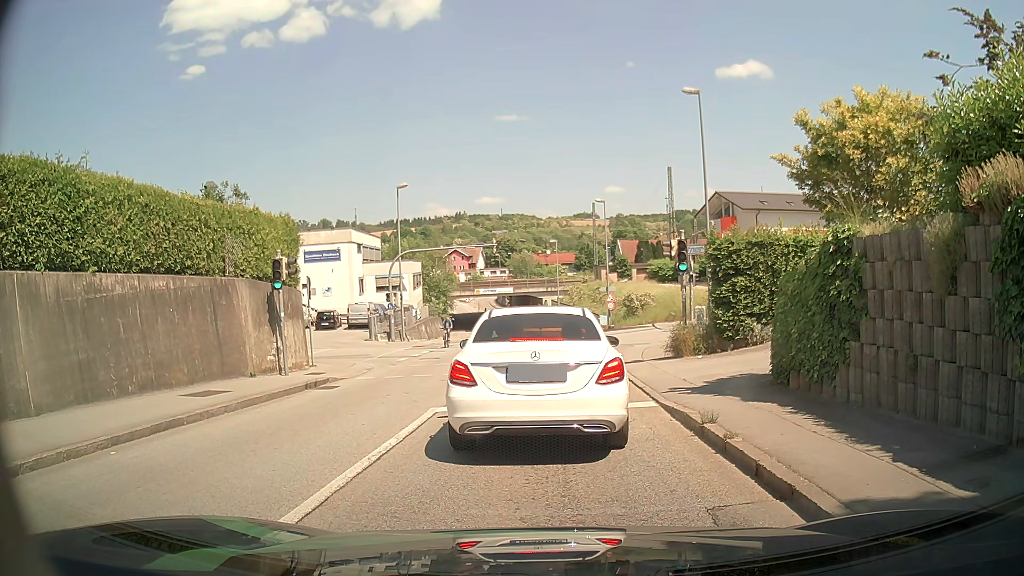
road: tertiary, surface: asphalt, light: Day
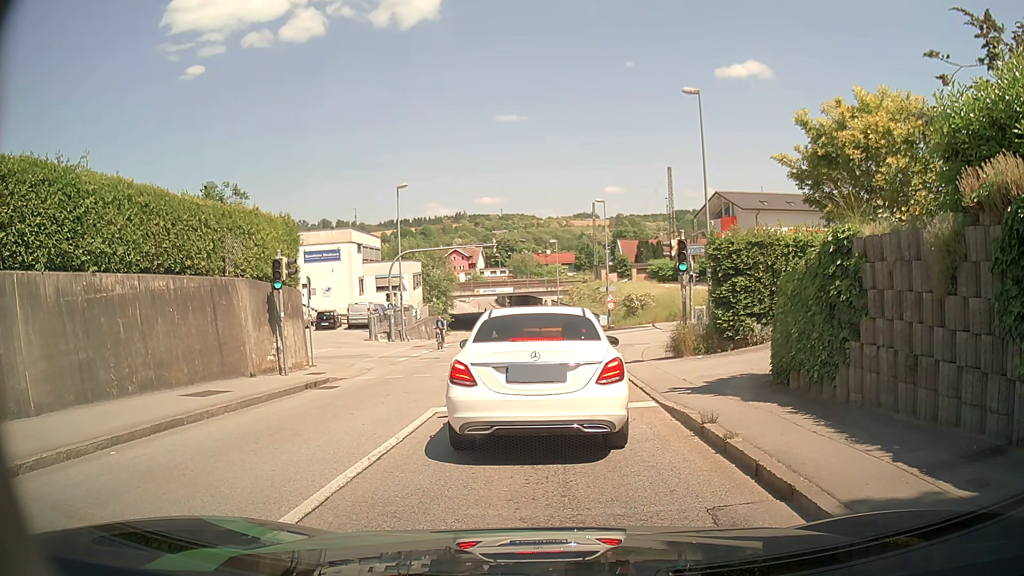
(0.0, 0.0) m; 0°
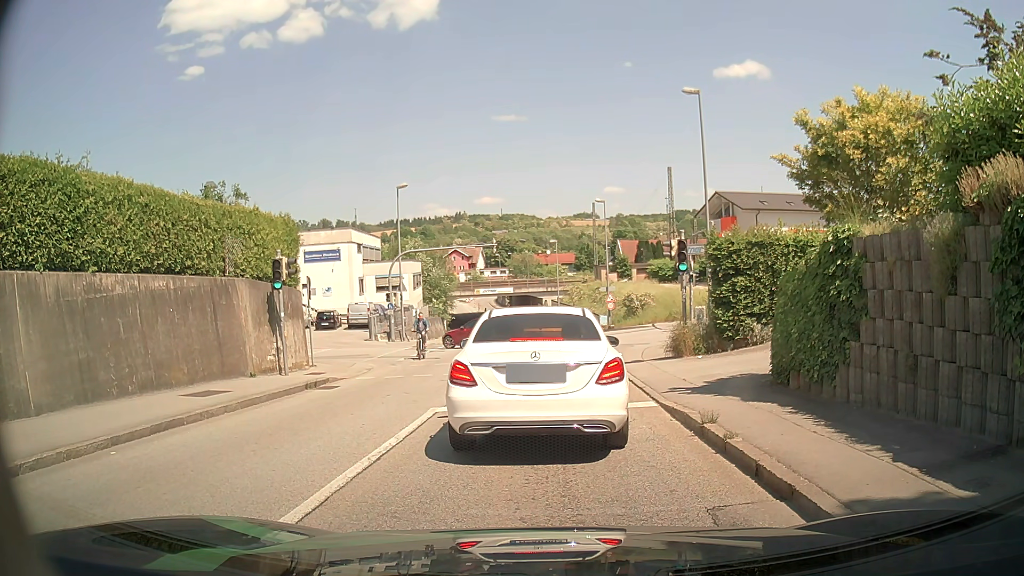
(0.0, 0.0) m; 0°
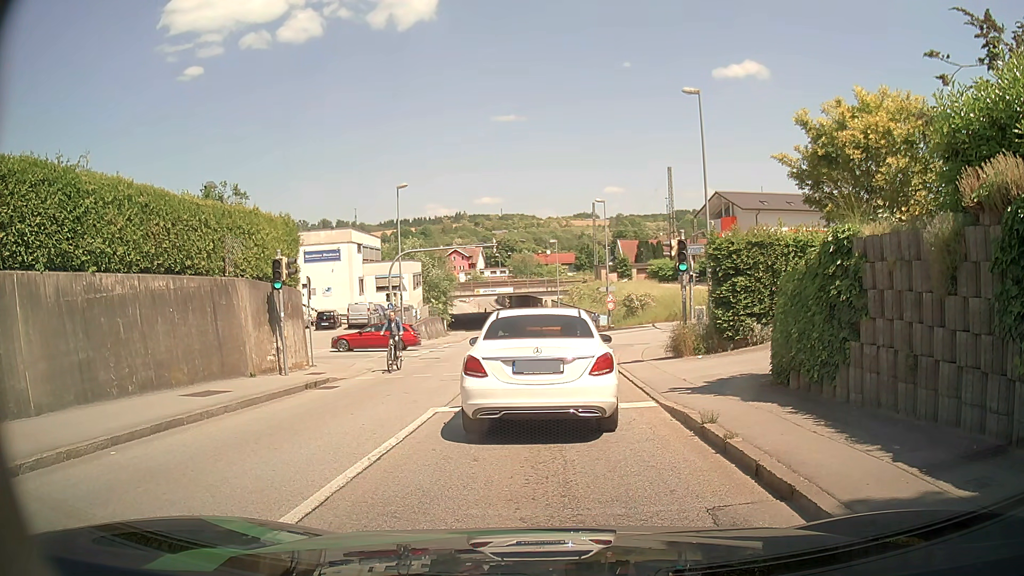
(0.0, 0.0) m; 0°
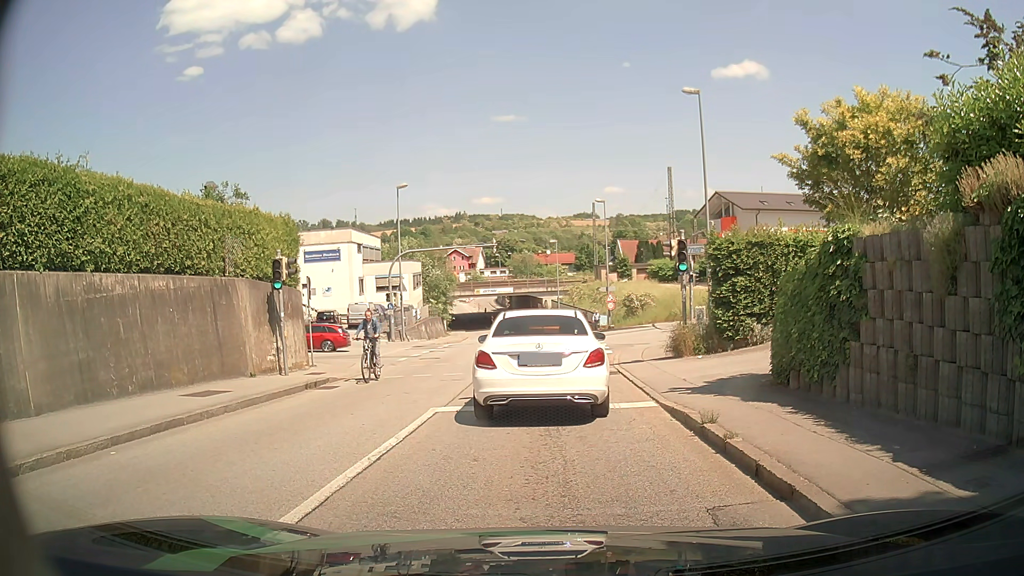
(0.0, 0.0) m; 0°
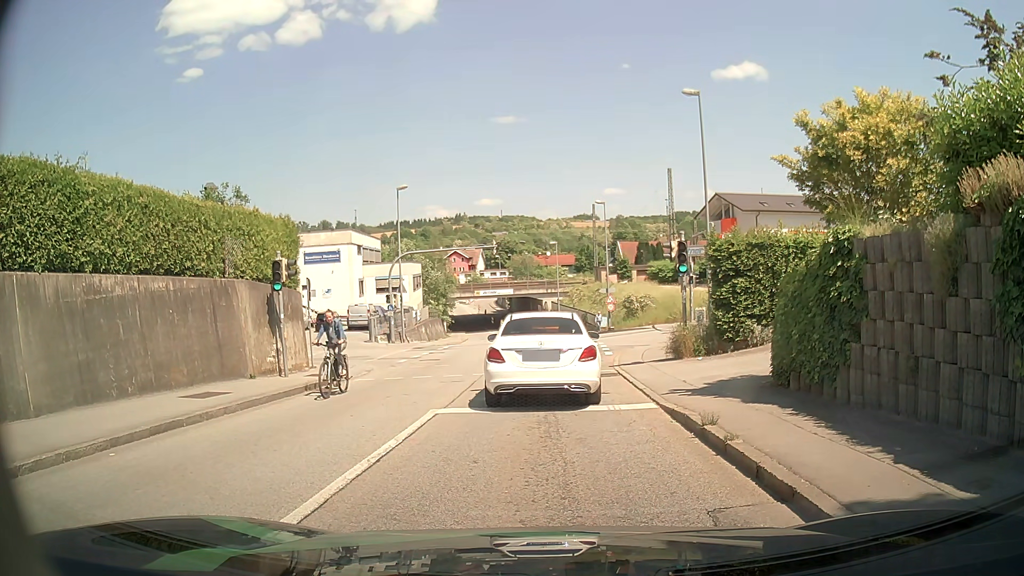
(0.0, 0.0) m; 0°
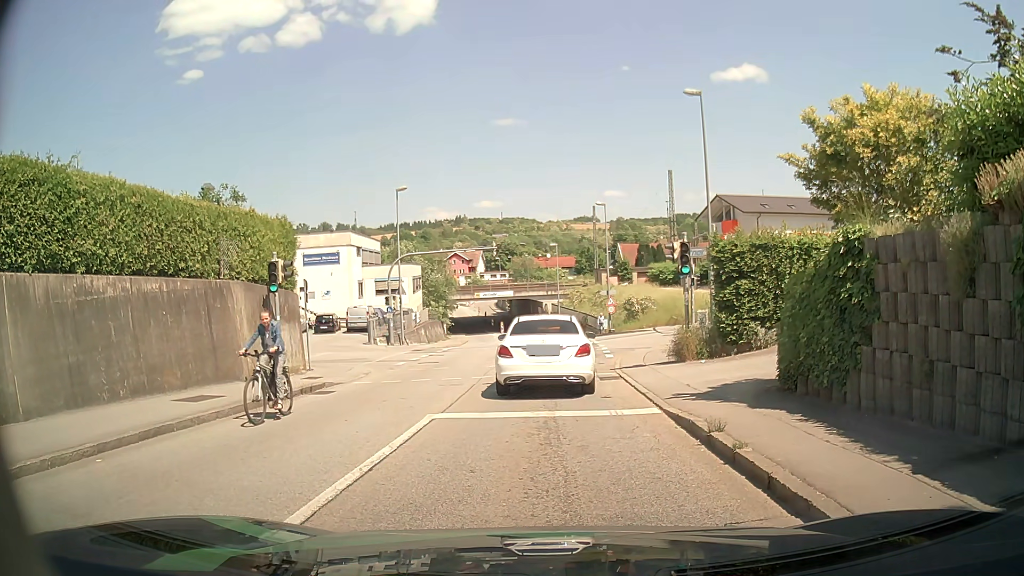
(0.0, +0.3) m; 0°
